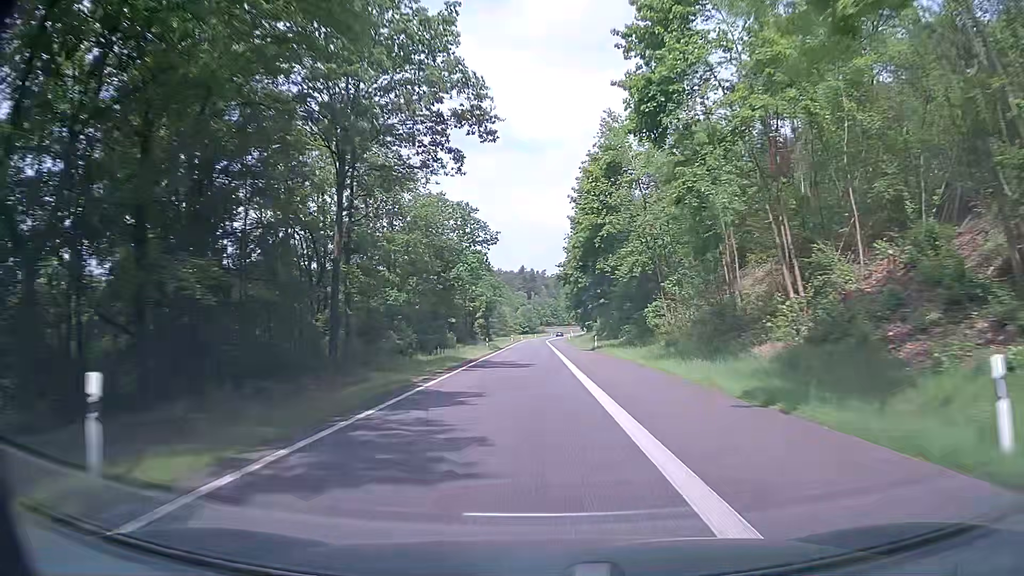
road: motorway_link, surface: asphalt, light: Day
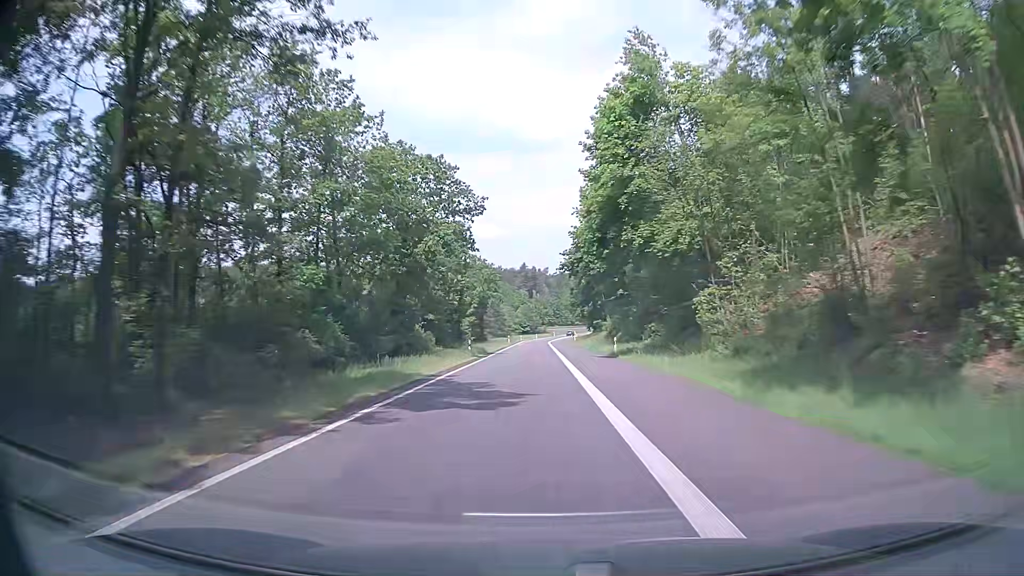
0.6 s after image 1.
(-0.1, +14.1) m; 0°
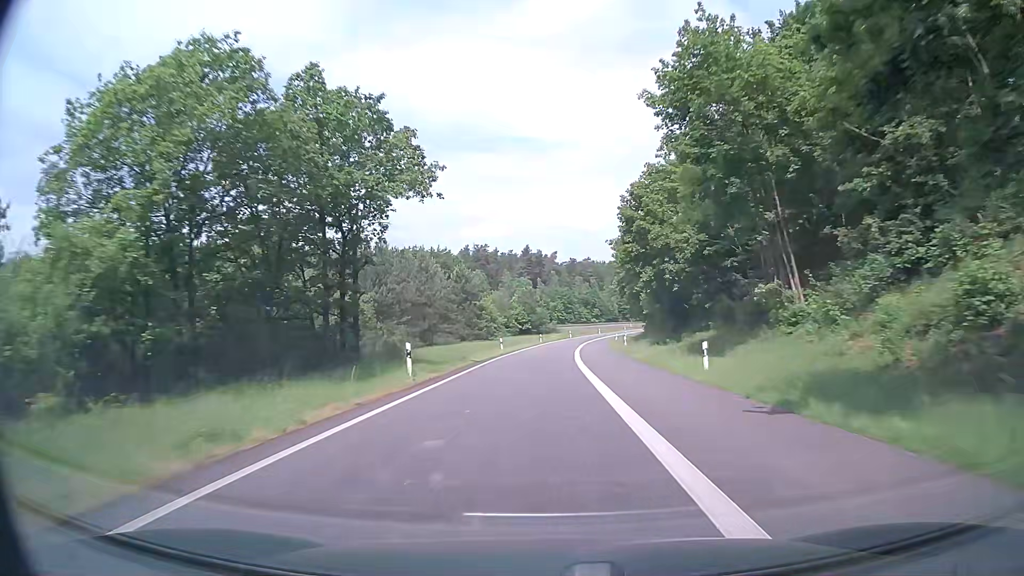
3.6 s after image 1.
(-1.1, +70.9) m; -1°
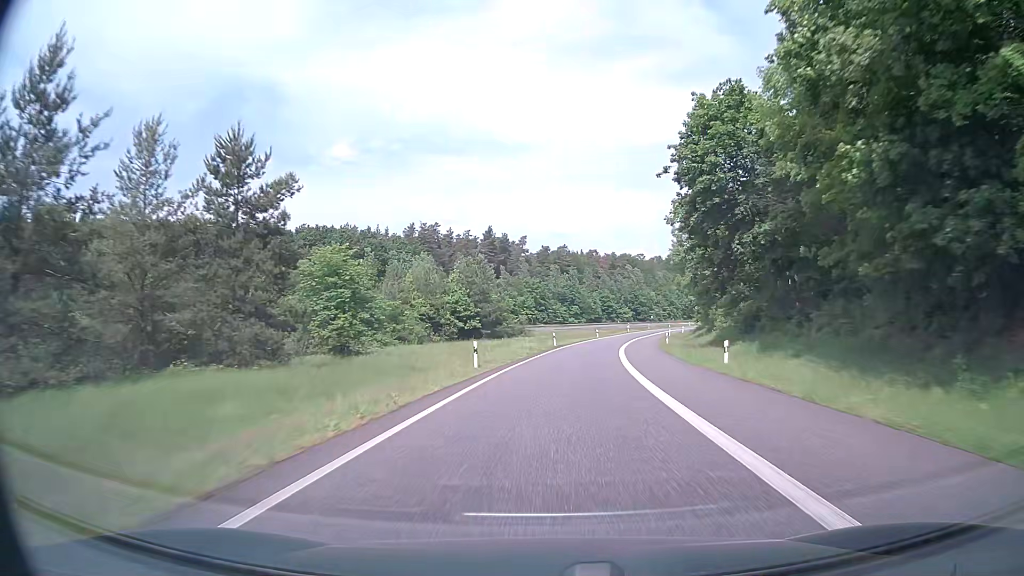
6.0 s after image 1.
(+0.8, +56.1) m; +2°
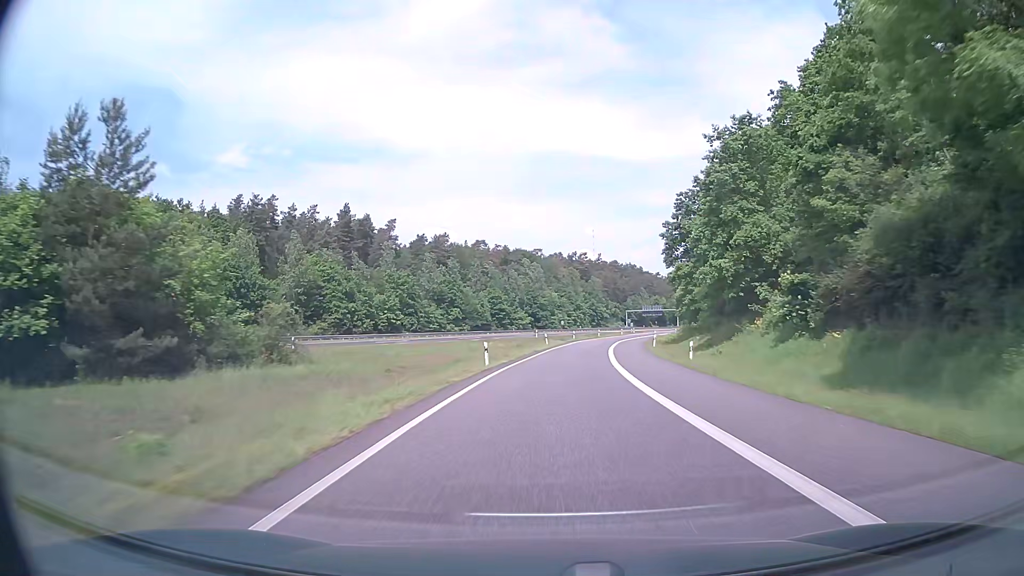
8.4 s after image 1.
(+4.3, +55.1) m; +9°
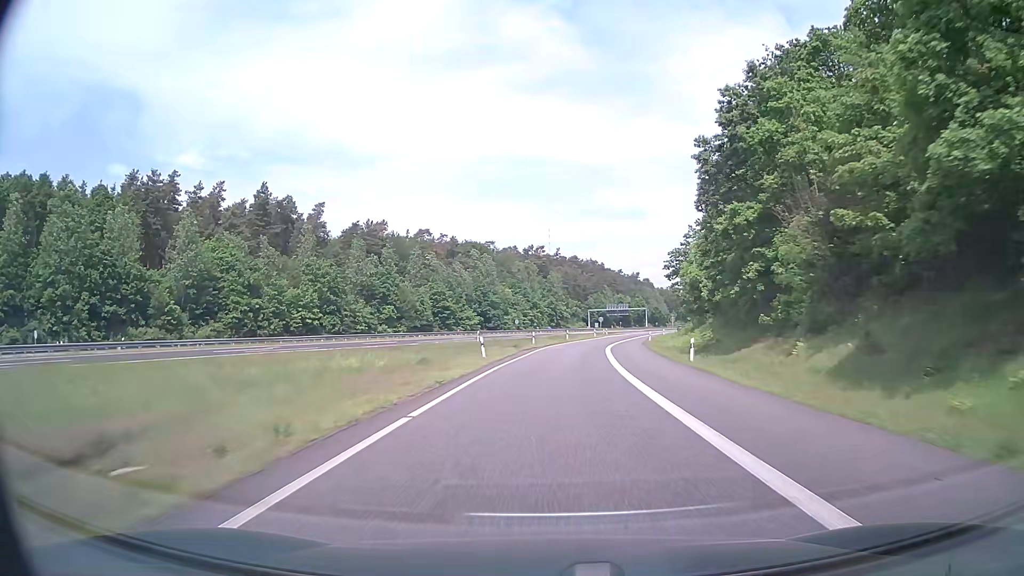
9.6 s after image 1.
(+1.0, +27.9) m; +4°
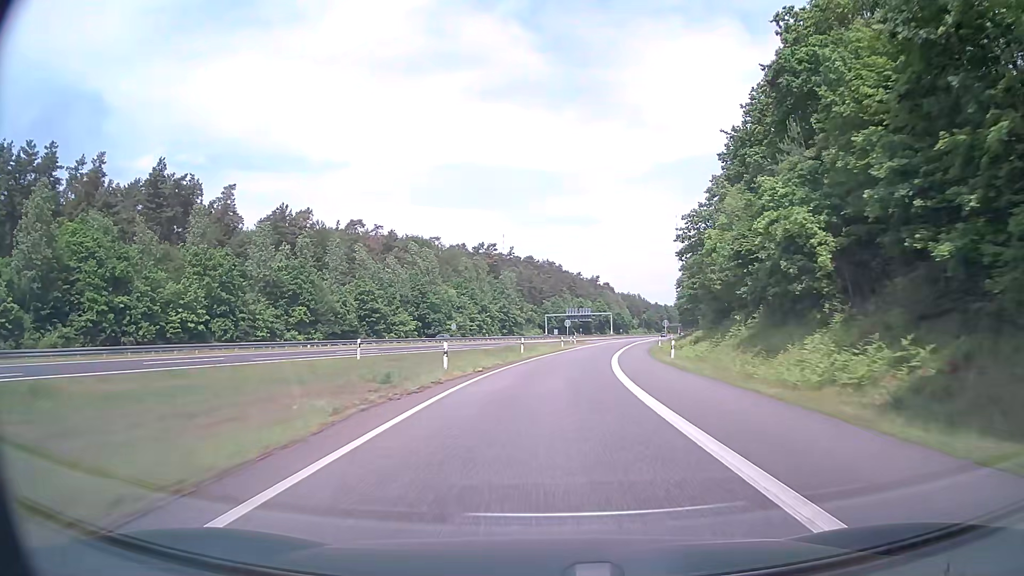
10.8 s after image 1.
(+0.9, +28.2) m; +4°
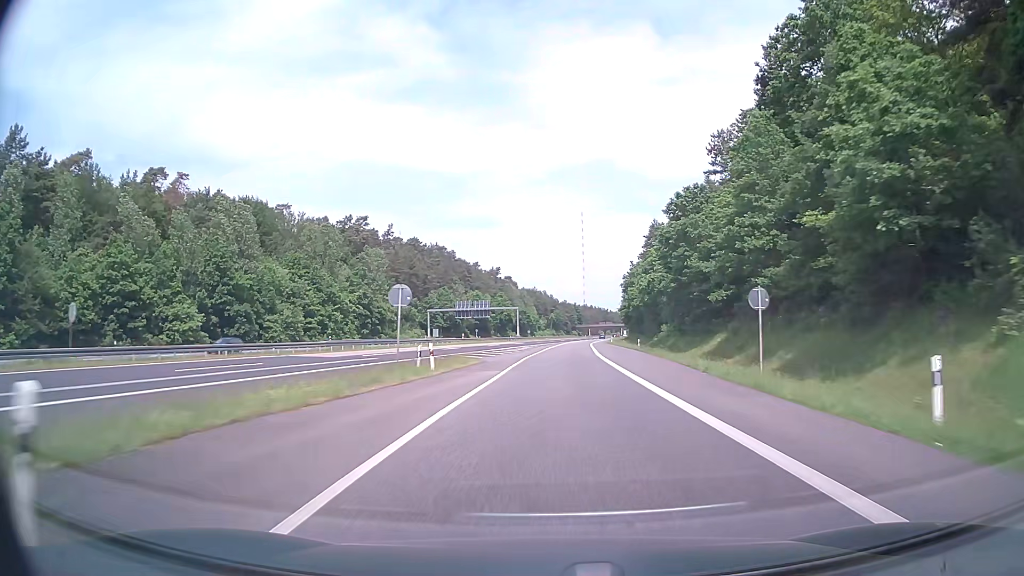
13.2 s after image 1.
(+4.1, +57.0) m; +8°
(0, +10) (0, +20) (+1, +30) (+1, +40) (+2, +50) (+2, +60) (+3, +70) (+4, +80) (+5, +90) (+6, +100) m
